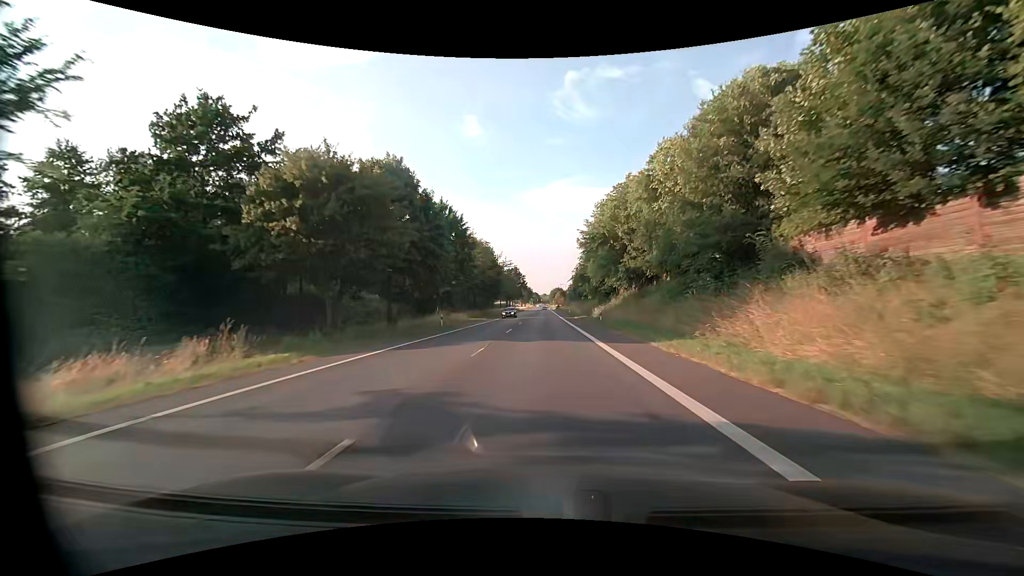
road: primary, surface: asphalt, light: Day
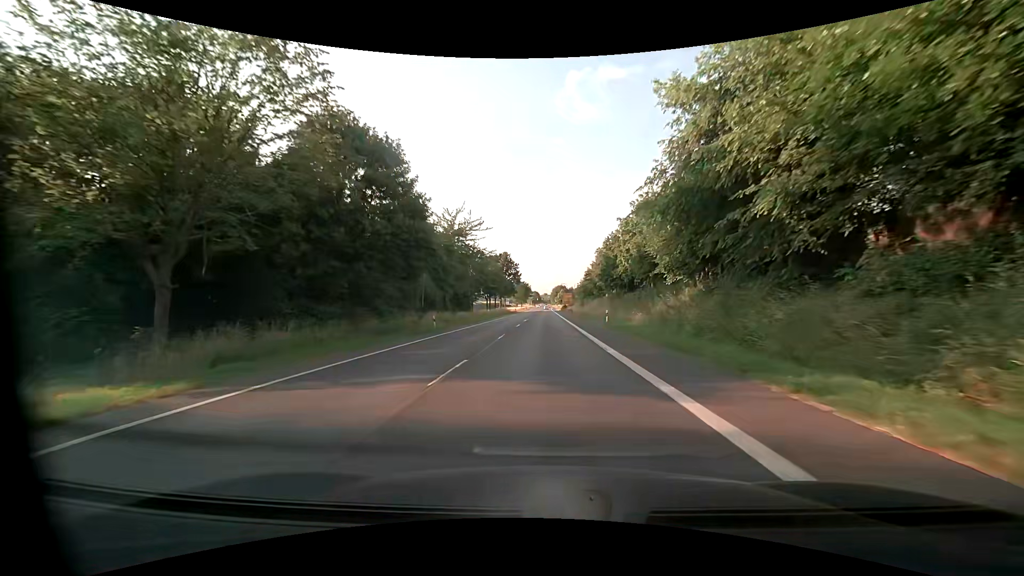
(+0.2, +53.8) m; 0°
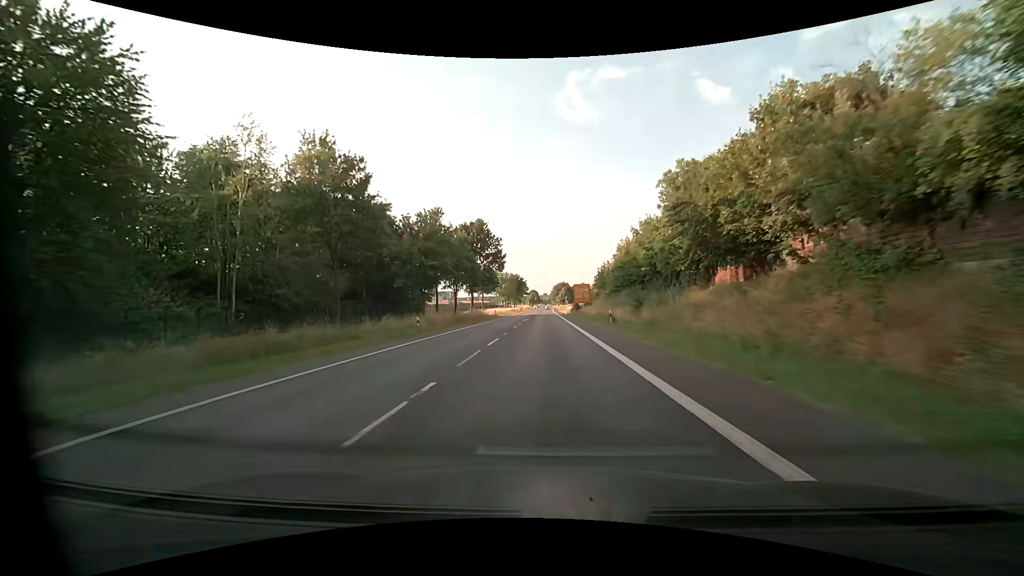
(+0.5, +53.4) m; 0°
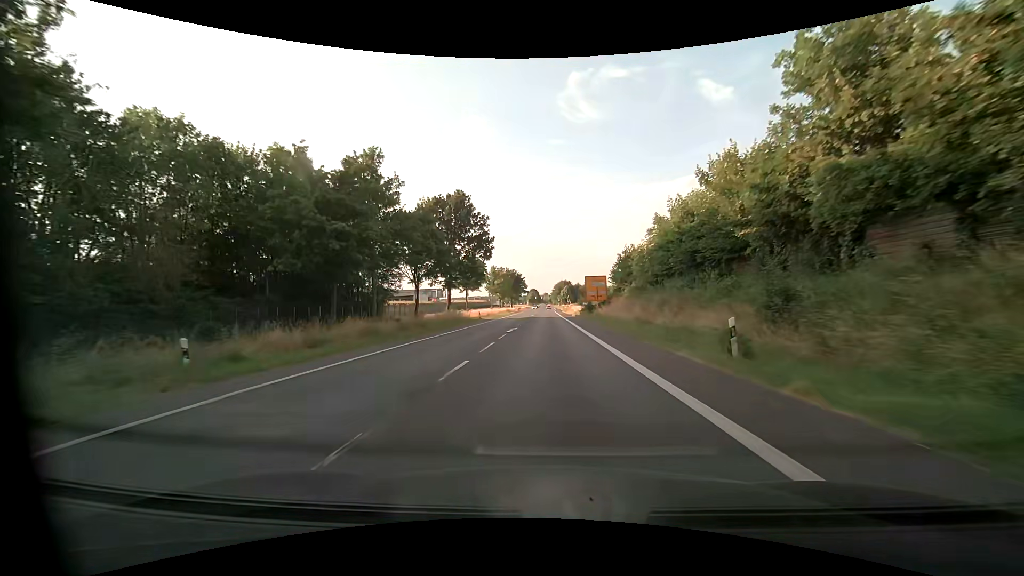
(0.0, +21.2) m; 0°
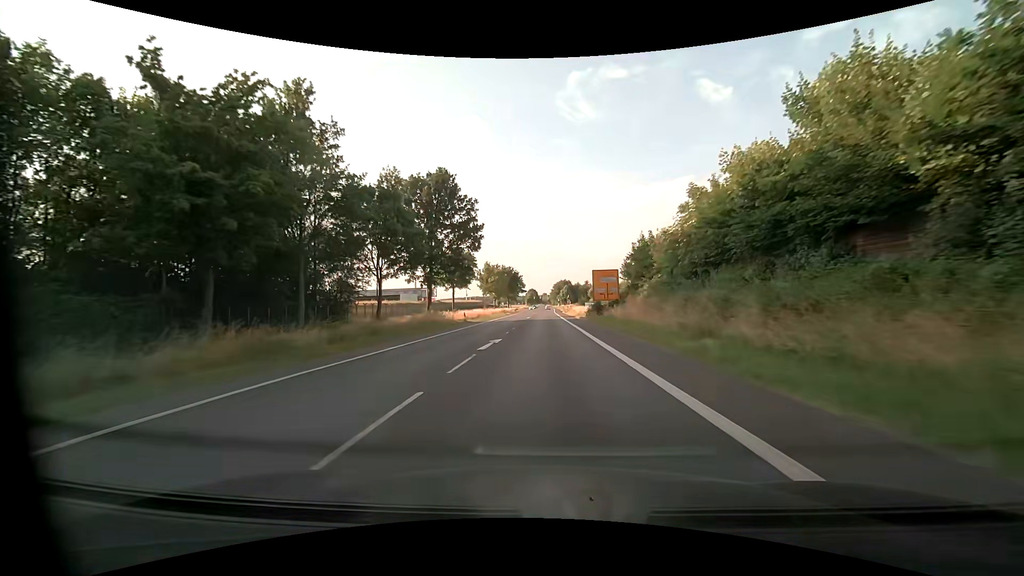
(0.0, +10.6) m; 0°
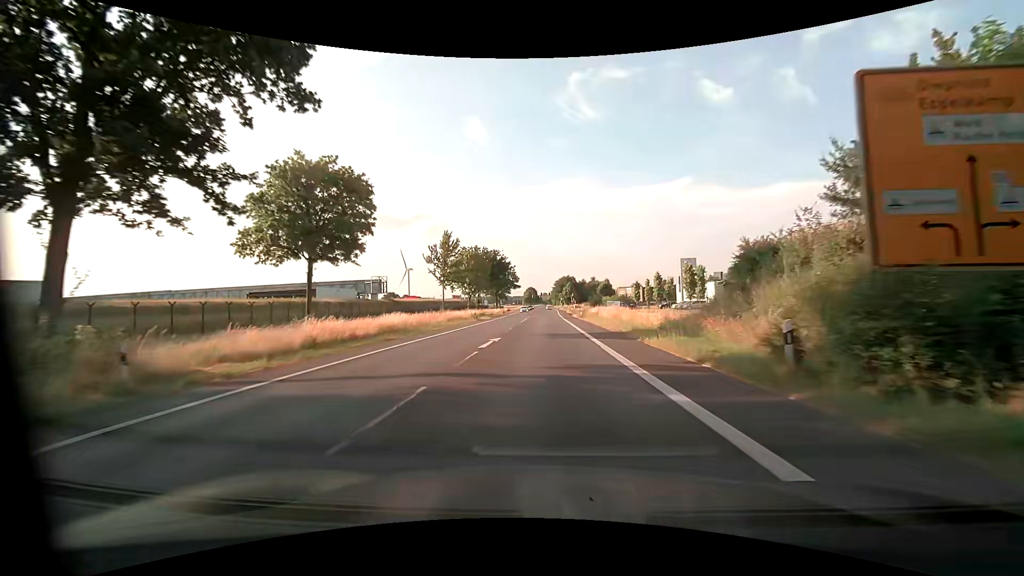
(+0.1, +41.7) m; 0°
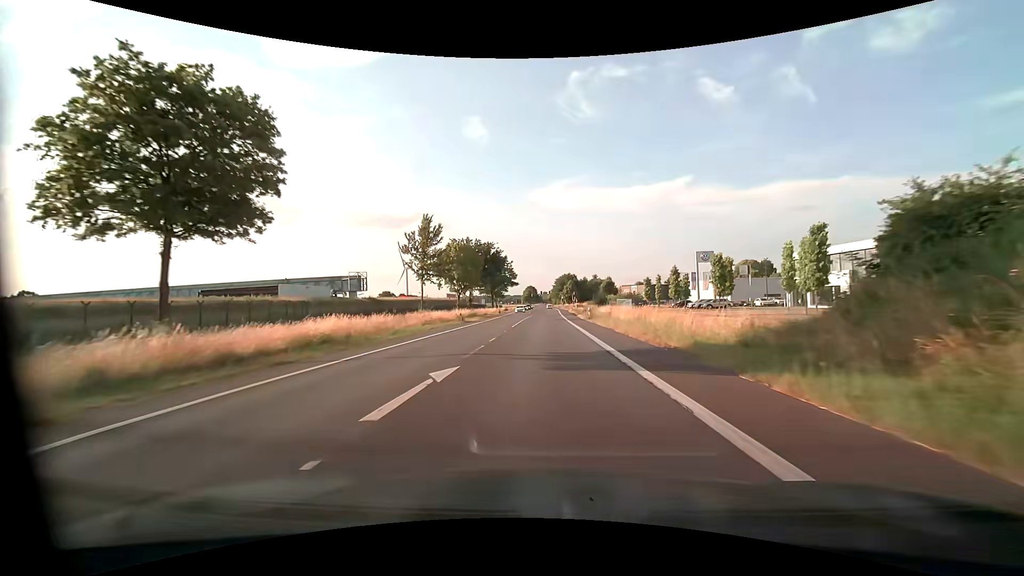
(0.0, +10.2) m; 0°
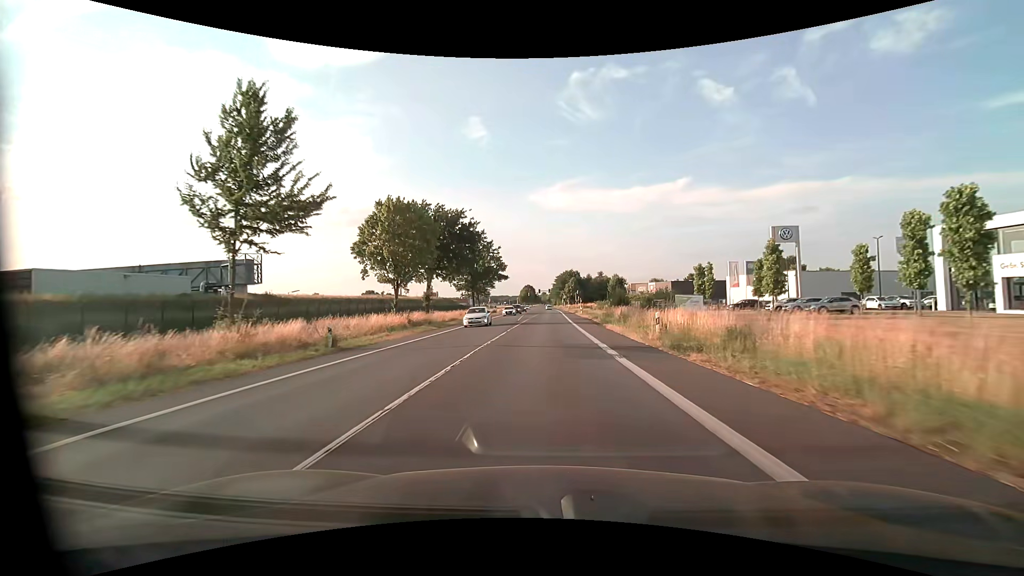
(+0.1, +29.9) m; 0°
(0, +10) (0, +20) (0, +30) (0, +40) (0, +50) (+1, +60) (+1, +70) (+1, +80) (+1, +90) (+1, +100) m
